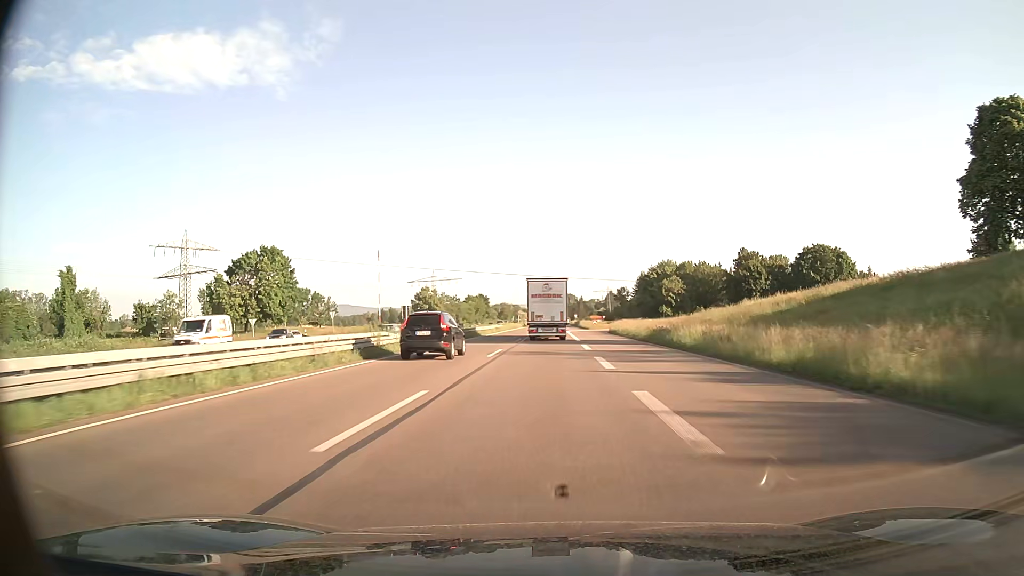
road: trunk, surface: asphalt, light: Day
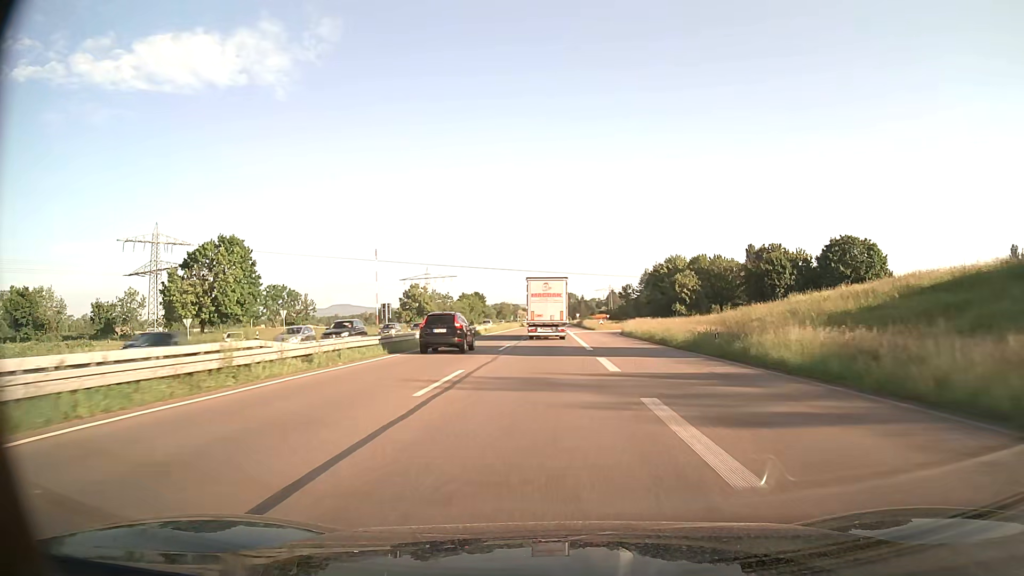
(0.0, +13.3) m; 0°
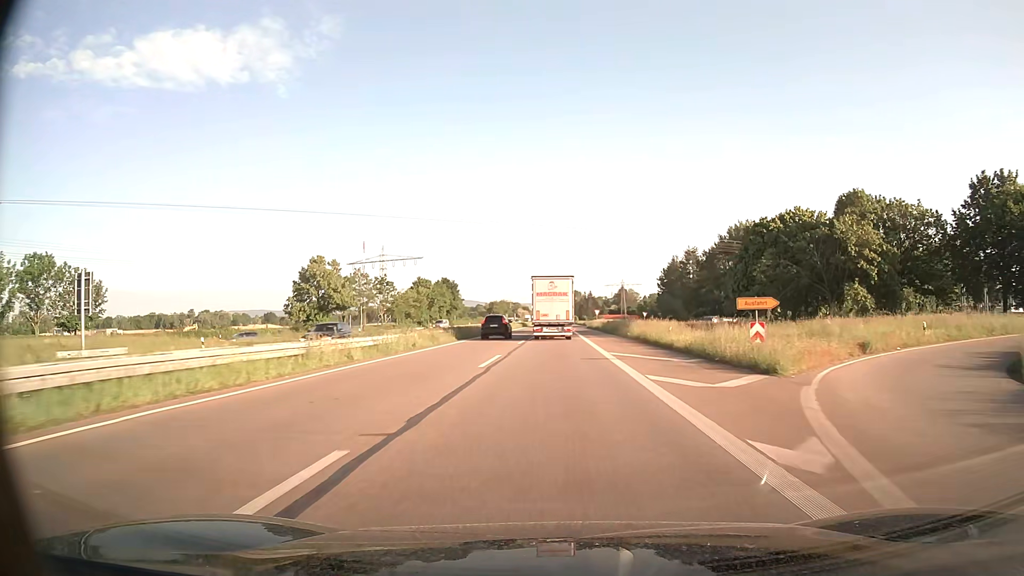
(-0.3, +66.5) m; 0°
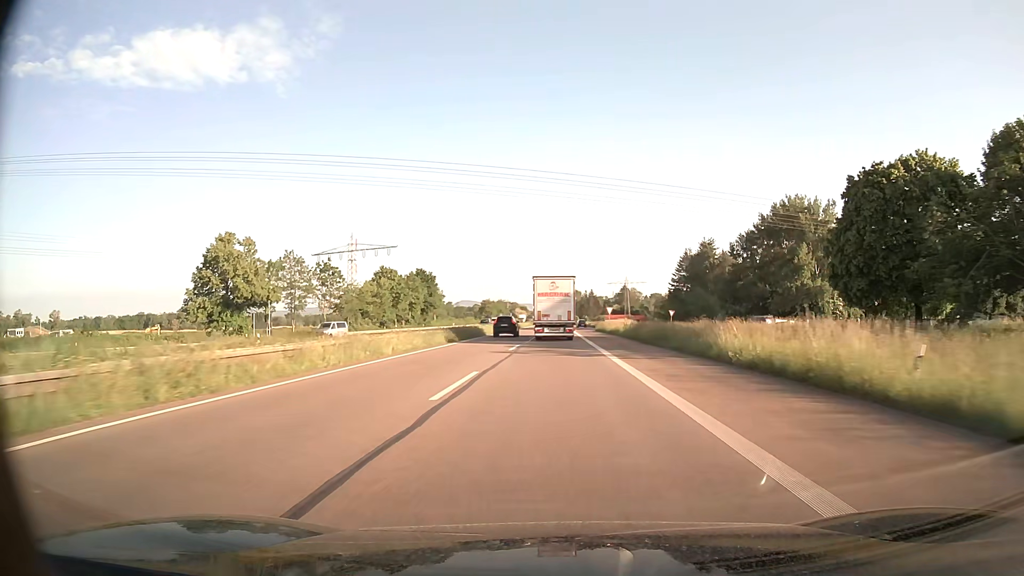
(0.0, +26.3) m; 0°
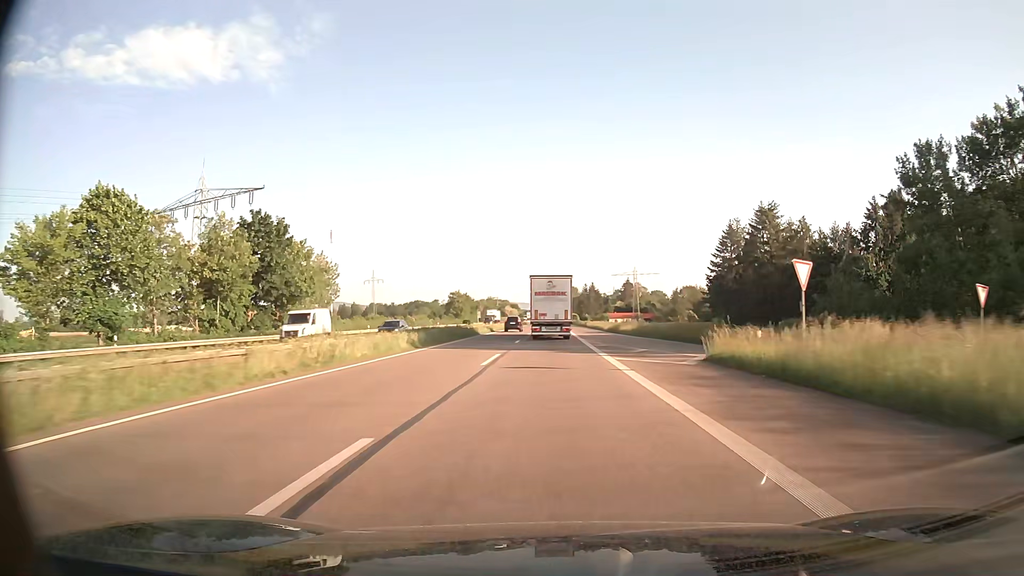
(+0.2, +65.0) m; 0°
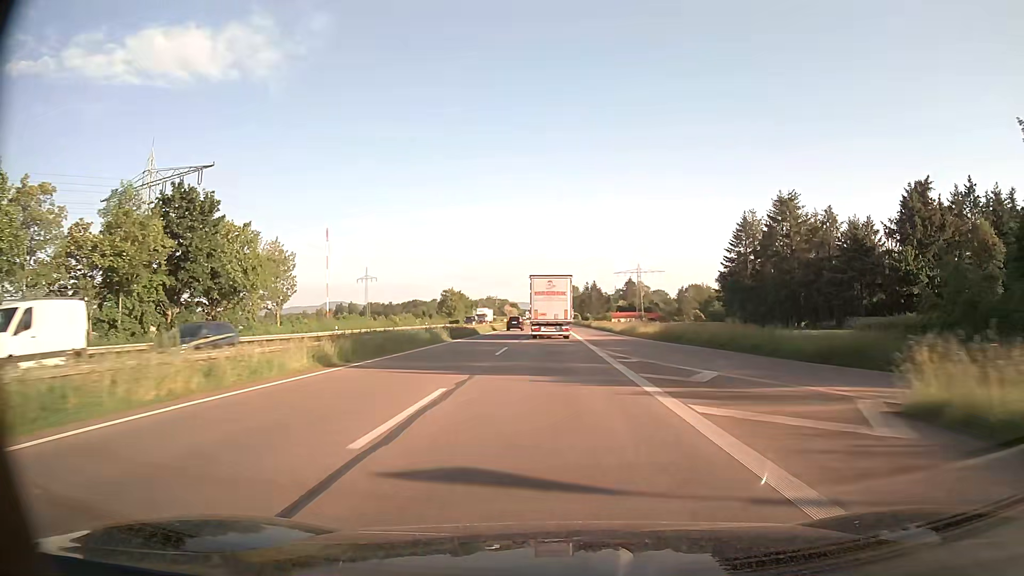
(0.0, +12.9) m; 0°
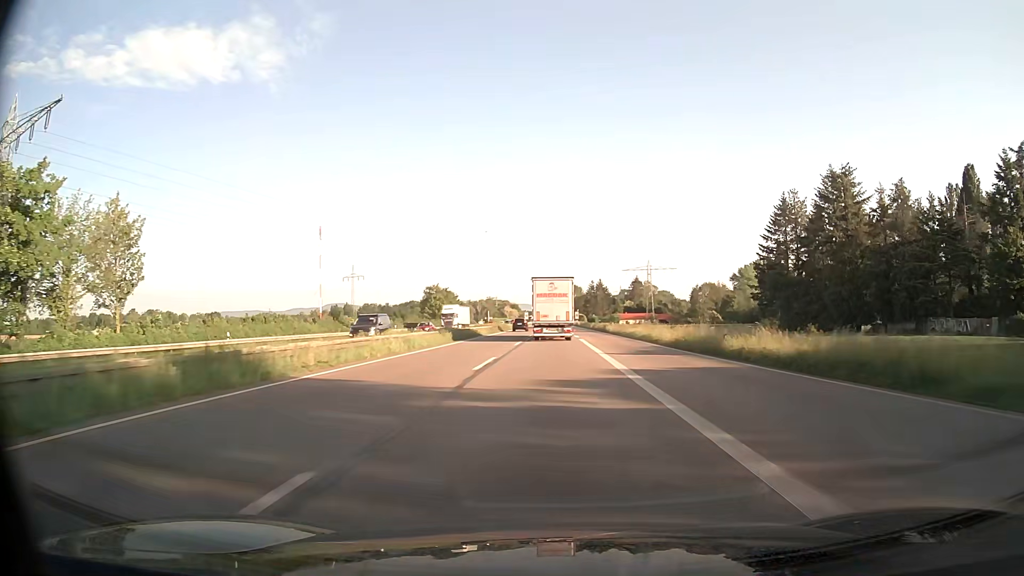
(-0.1, +25.7) m; 0°
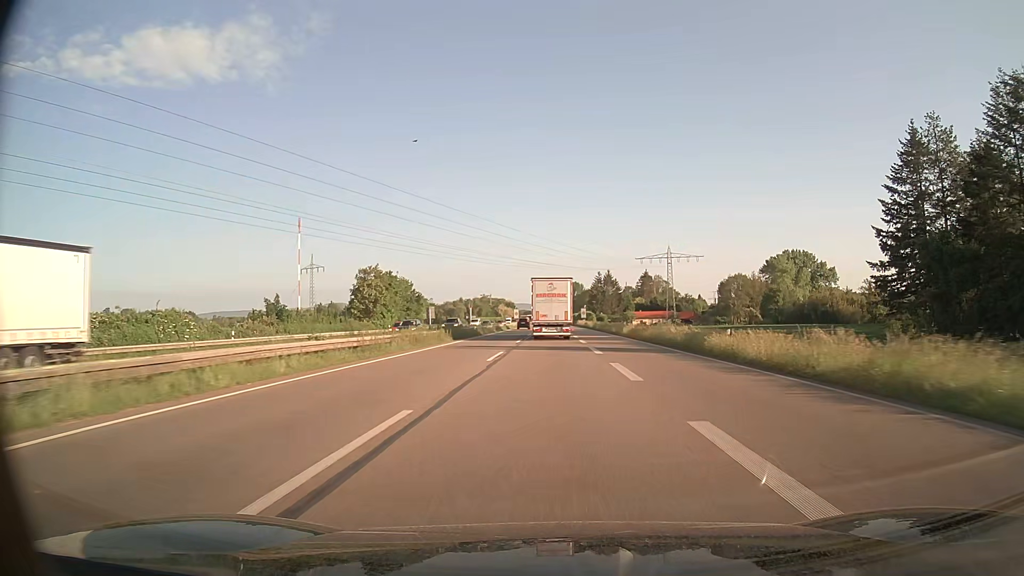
(0.0, +51.2) m; 0°
